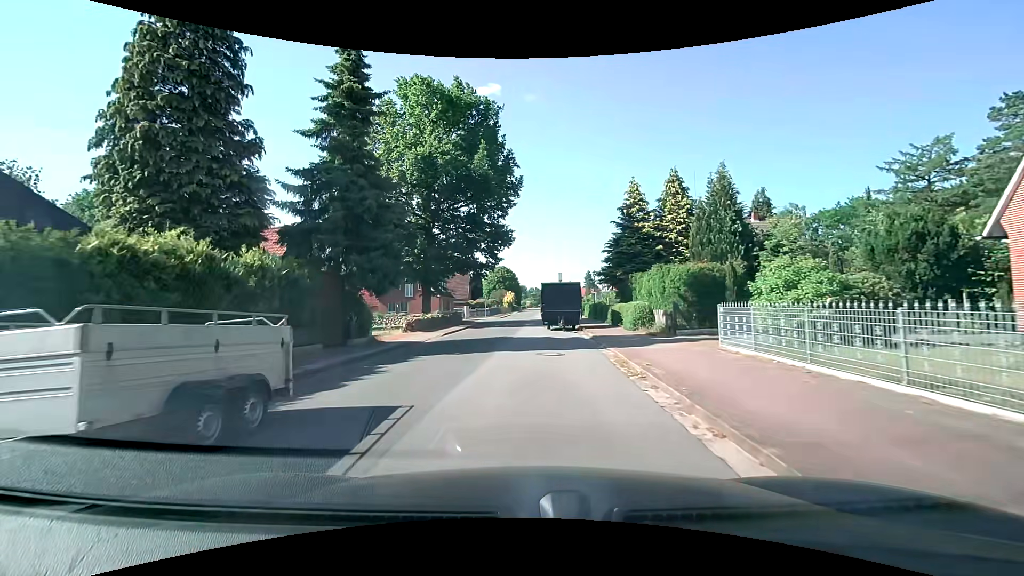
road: unclassified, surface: asphalt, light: Day
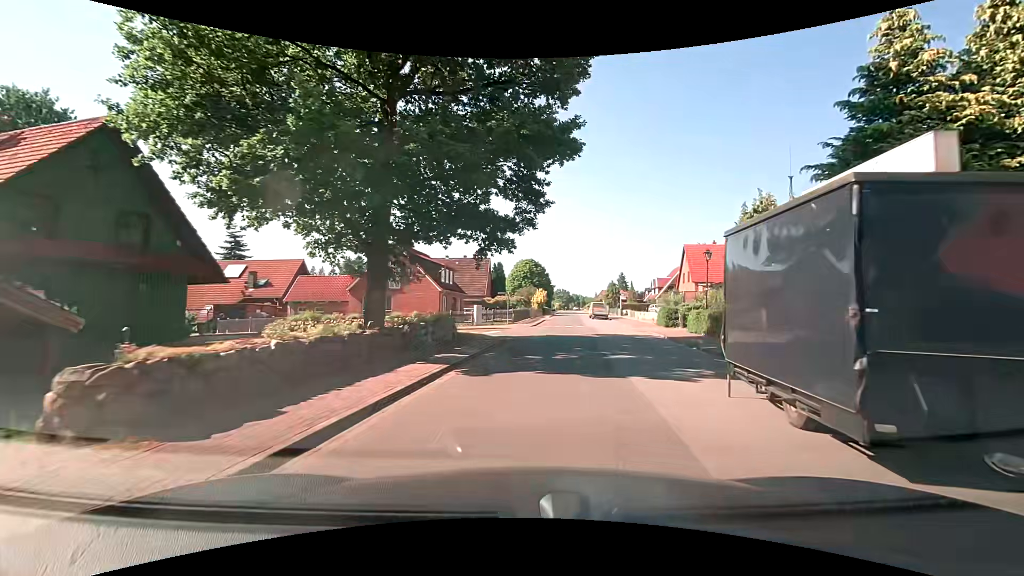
(-1.6, +22.0) m; -3°
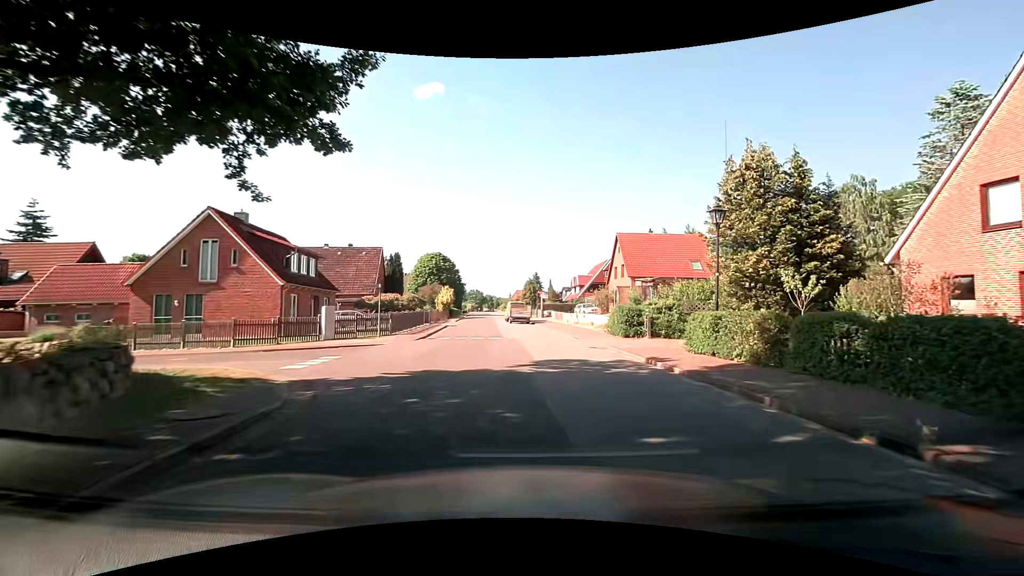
(+1.2, +13.2) m; +10°
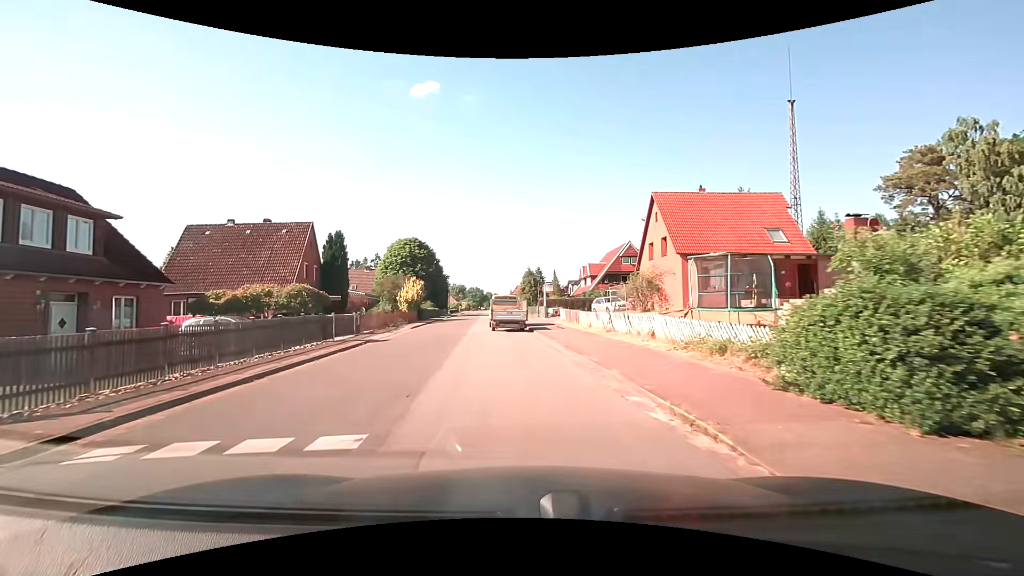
(+0.6, +17.8) m; 0°
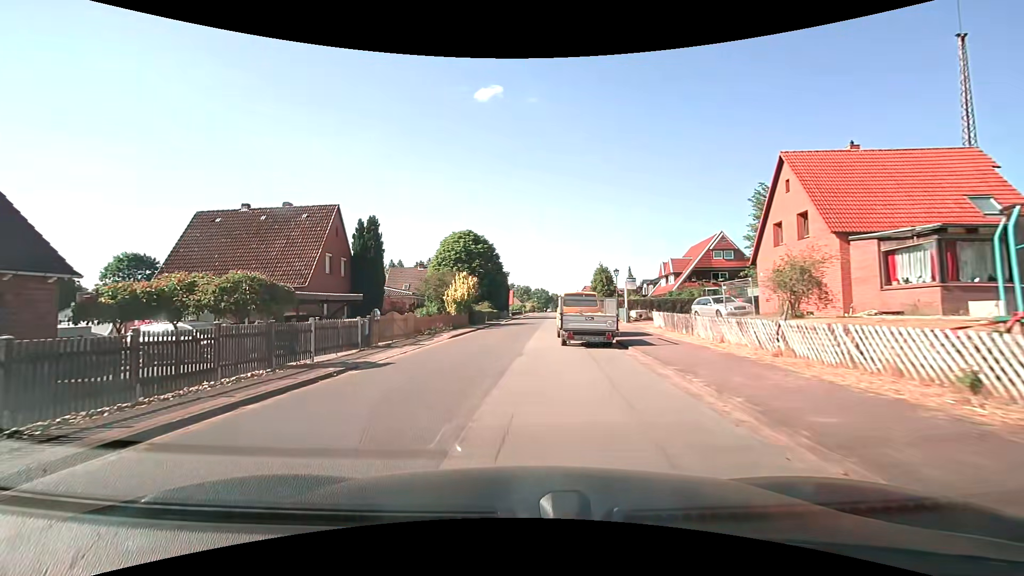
(-0.5, +8.9) m; -8°
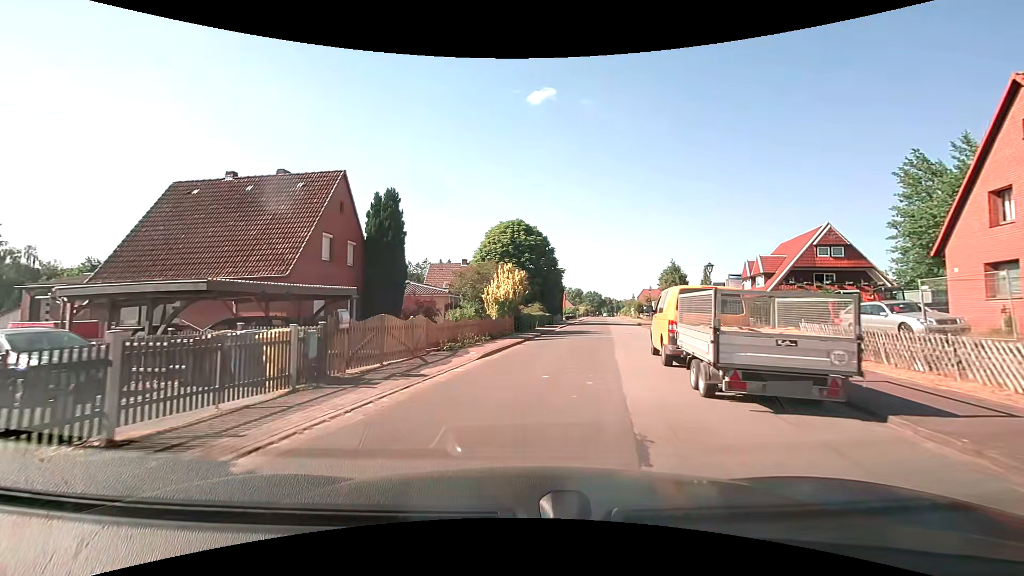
(-0.5, +8.8) m; -5°
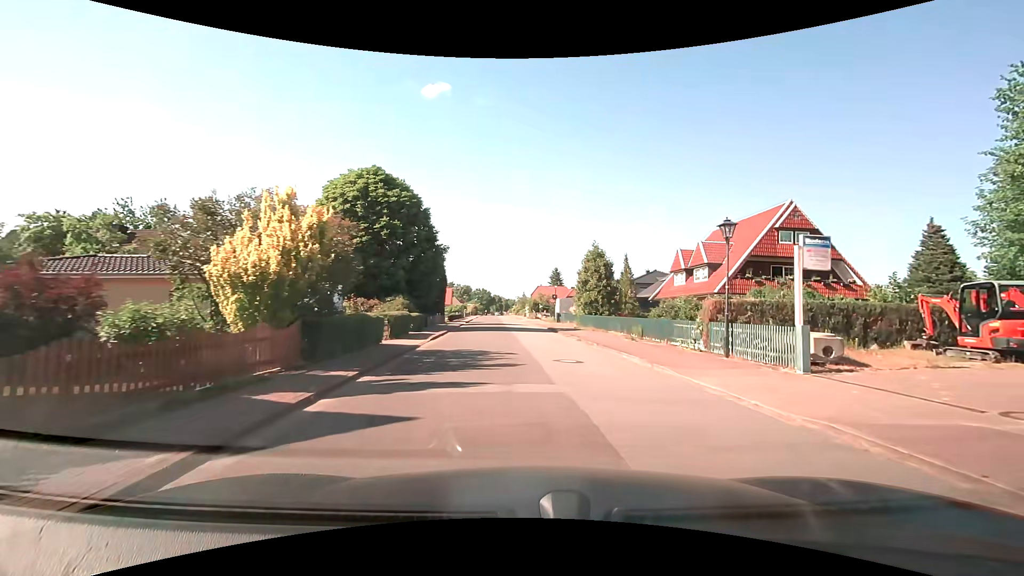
(+1.3, +17.4) m; +12°
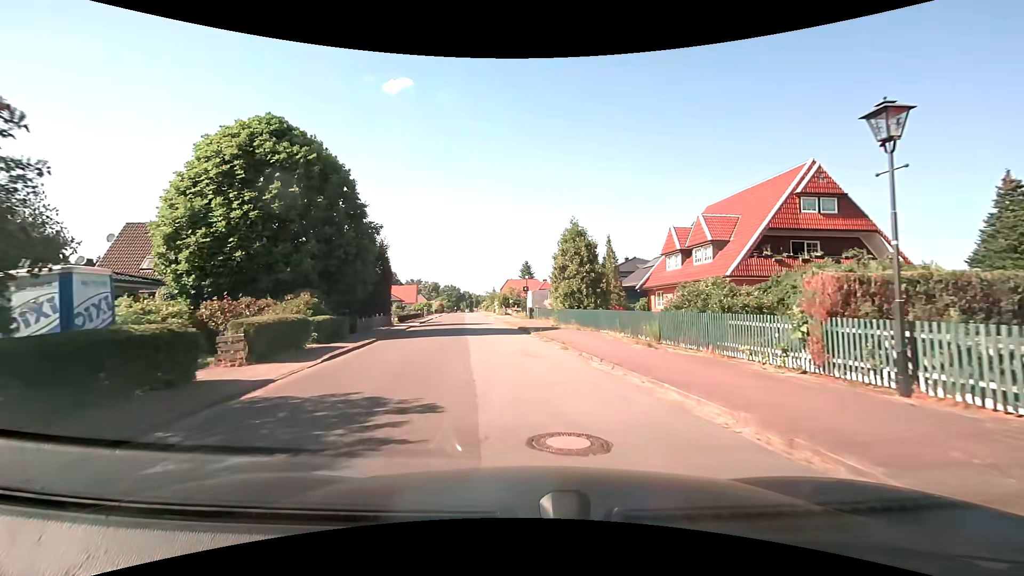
(+0.4, +8.7) m; +4°
(0, +10) (-1, +20) (-2, +30) (-3, +40) (-4, +50) (-6, +60) (-7, +70) (-8, +80) (-10, +89) (-11, +99) m
